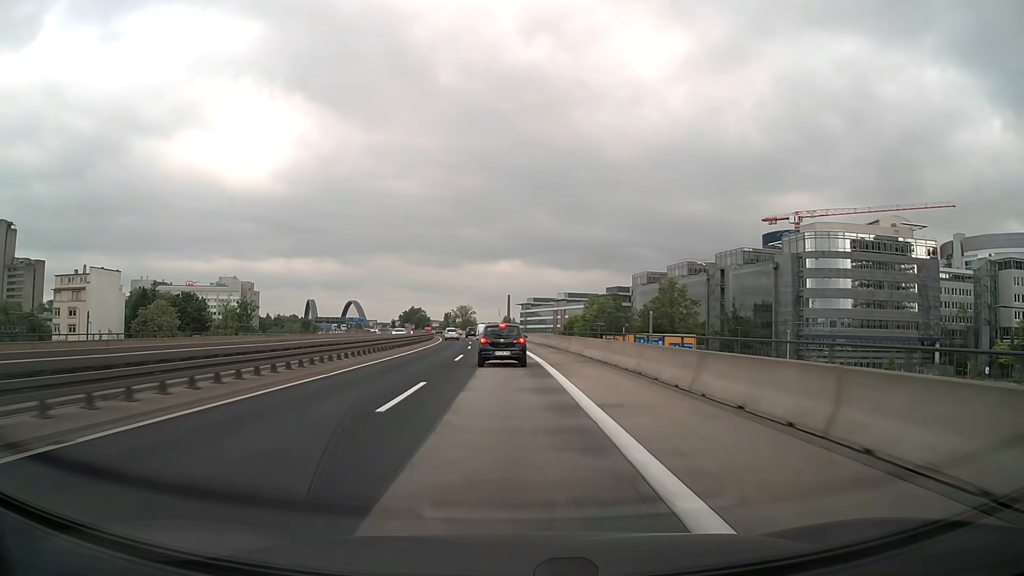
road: motorway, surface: asphalt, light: Day
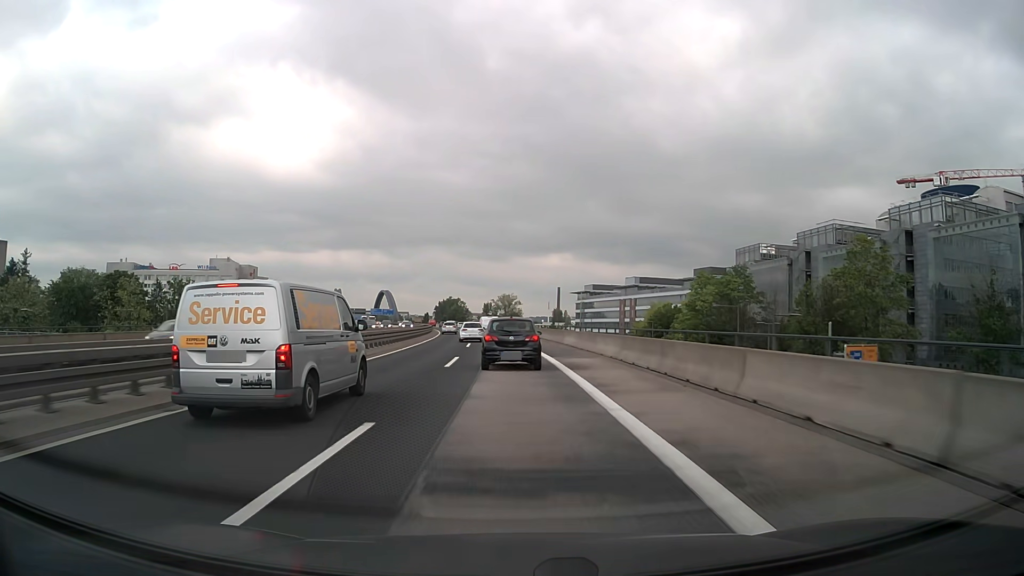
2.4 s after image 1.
(-2.3, +61.7) m; -4°
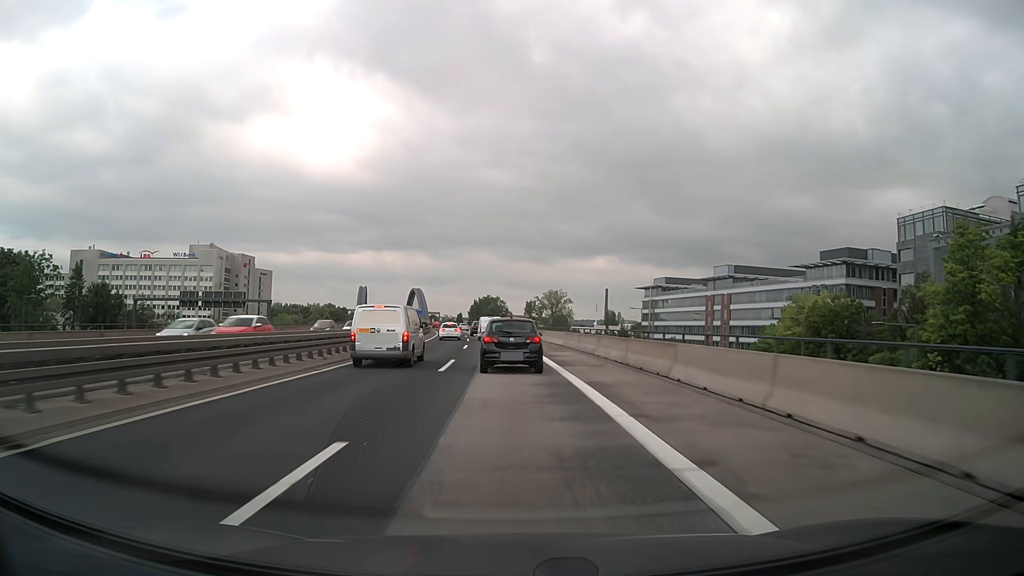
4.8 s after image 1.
(-1.8, +55.2) m; -4°
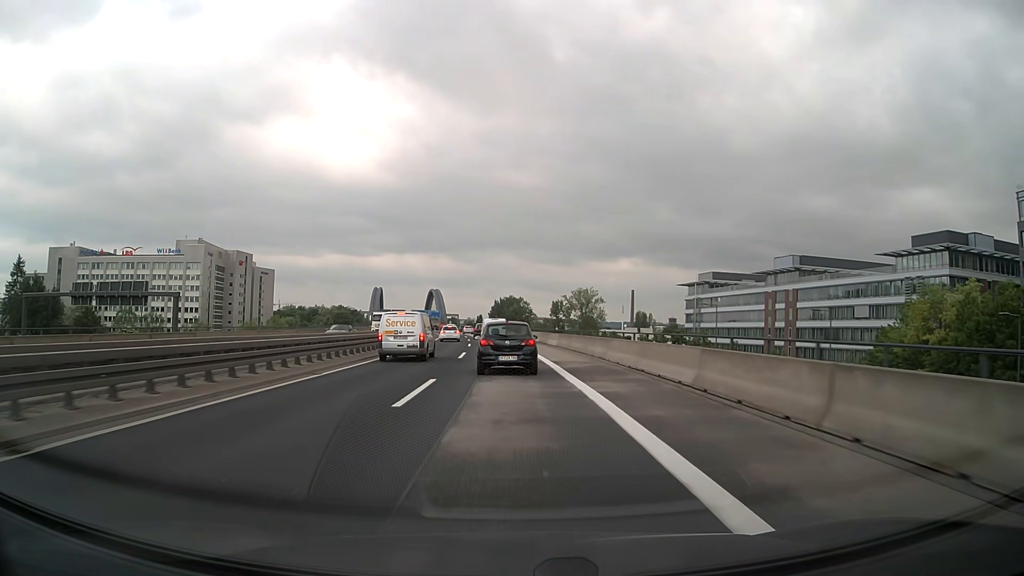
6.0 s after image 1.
(-0.4, +25.9) m; -2°
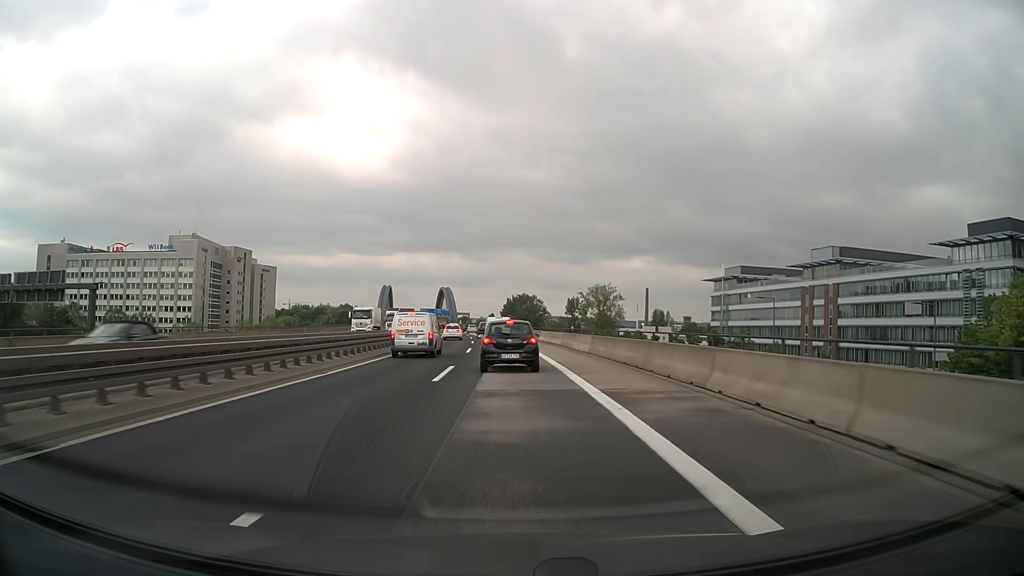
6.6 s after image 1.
(-0.1, +12.5) m; -1°
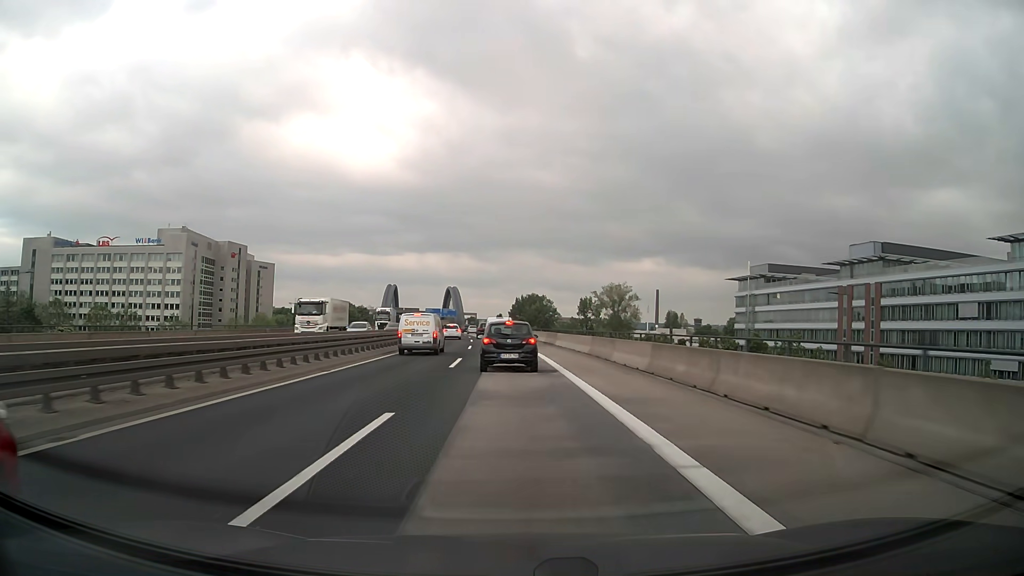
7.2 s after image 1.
(-0.1, +12.3) m; -1°
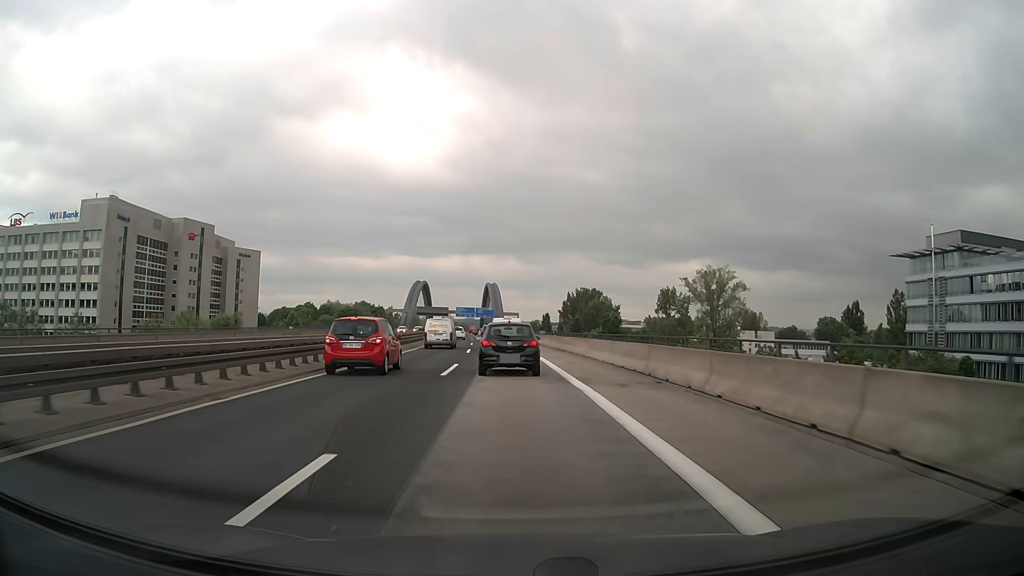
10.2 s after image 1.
(-1.8, +56.8) m; -4°
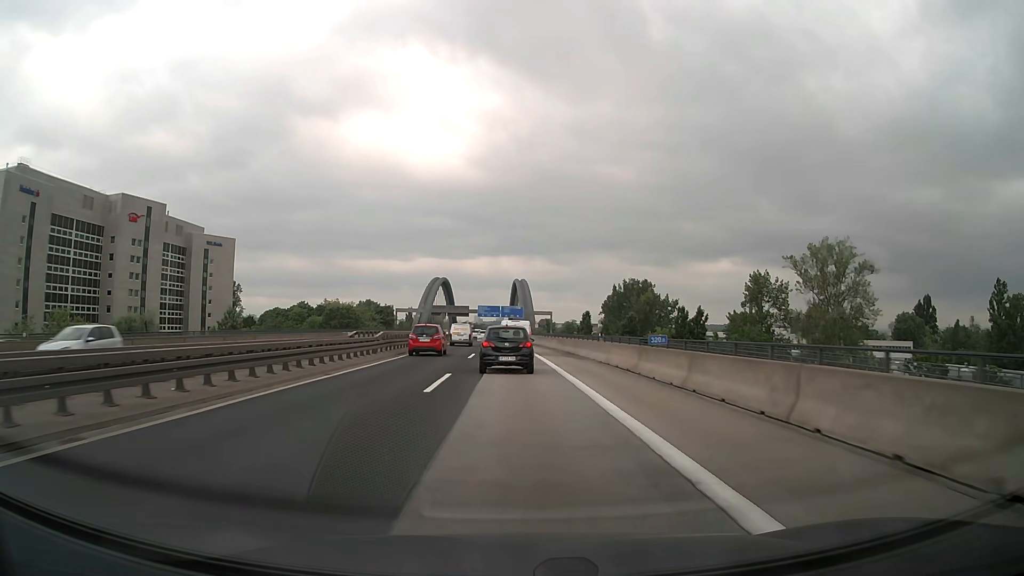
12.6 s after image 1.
(-1.1, +39.9) m; -3°
(0, +10) (0, +20) (0, +30) (0, +40) (-1, +50) (-1, +60) (-1, +70) (-2, +80) (-2, +90) (-2, +100) m
